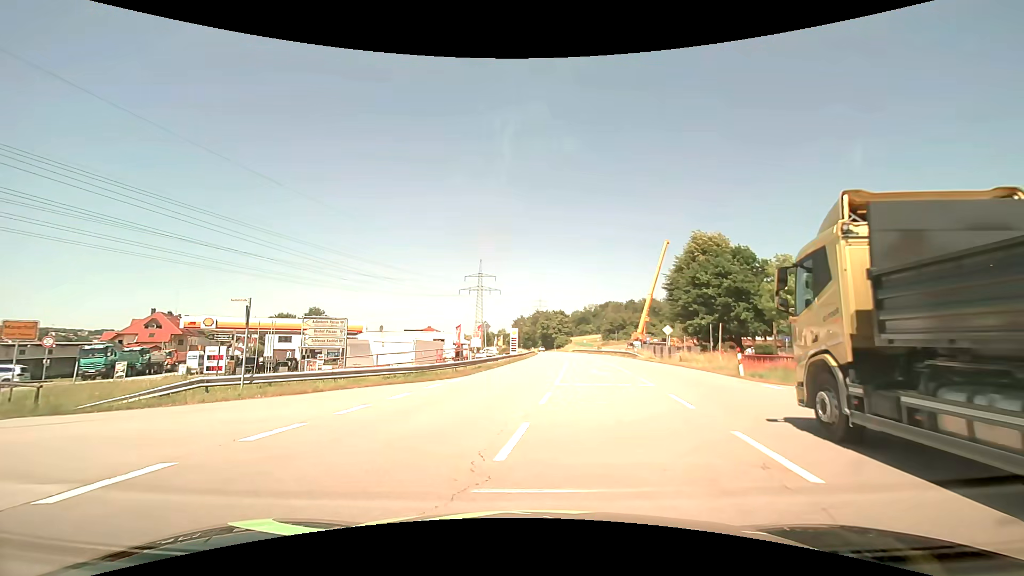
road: primary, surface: asphalt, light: Day
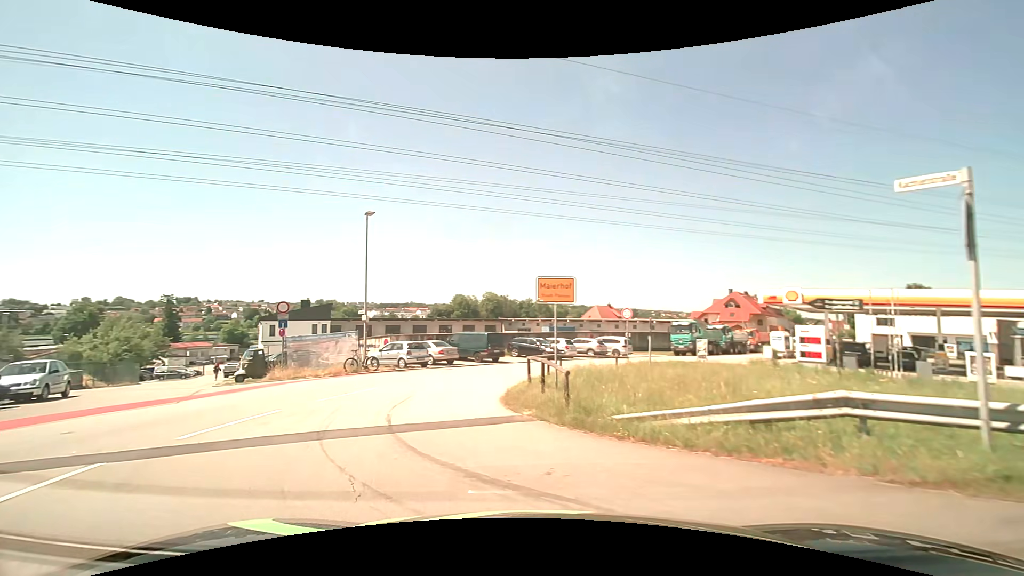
(-5.4, +10.5) m; -59°
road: residential
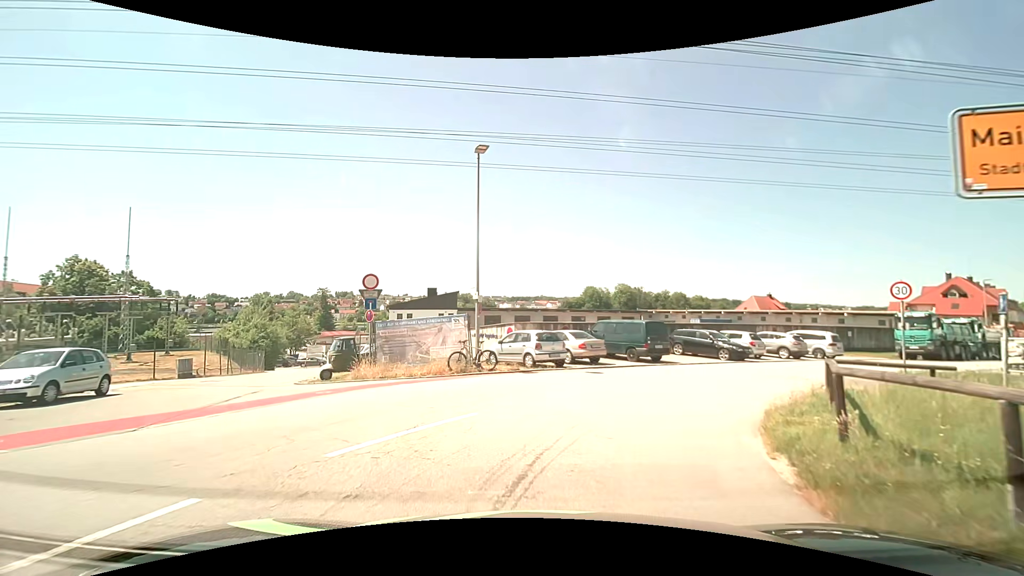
(-1.6, +8.1) m; -16°
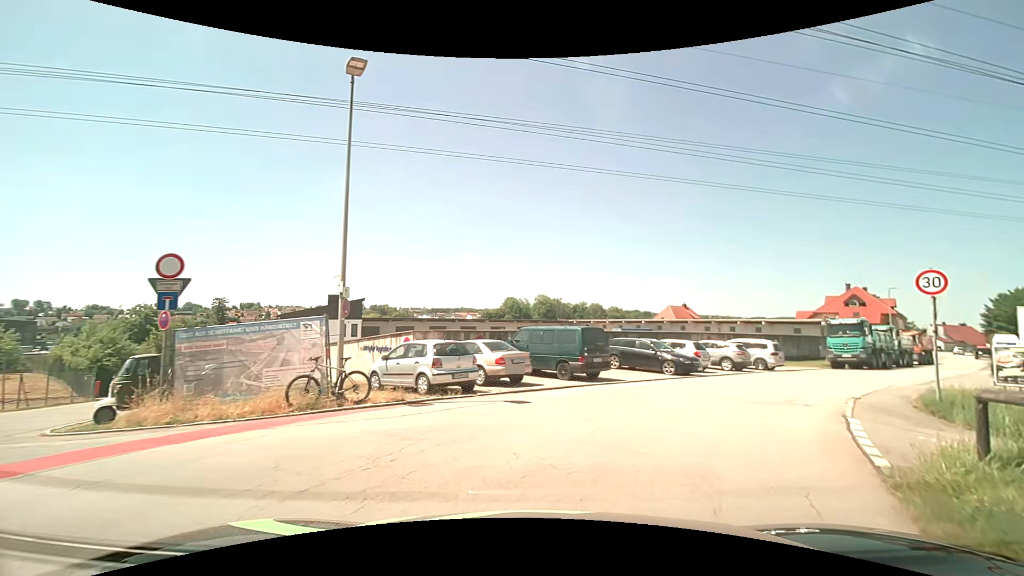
(+0.4, +5.7) m; +10°
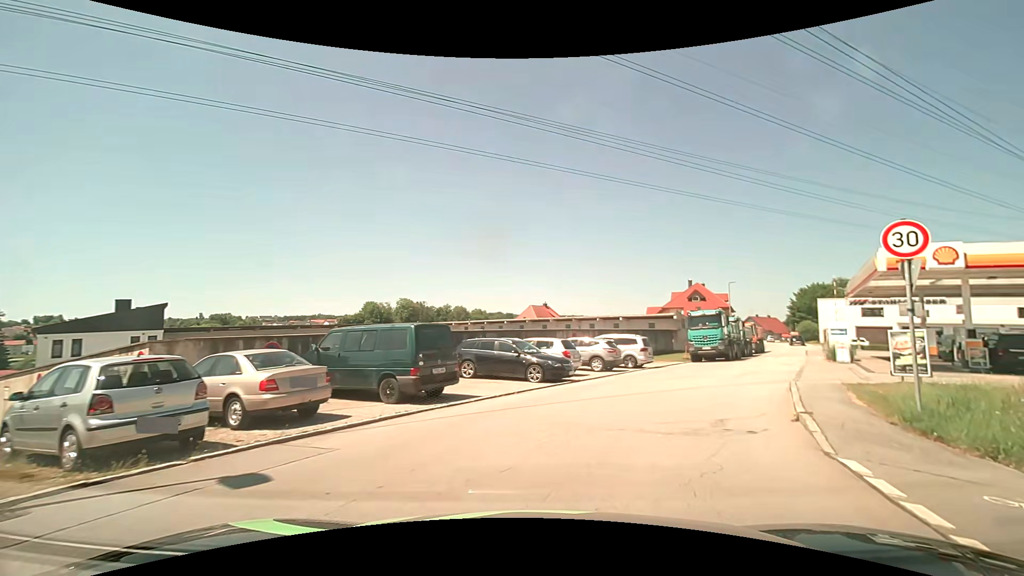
(+0.7, +5.5) m; +15°
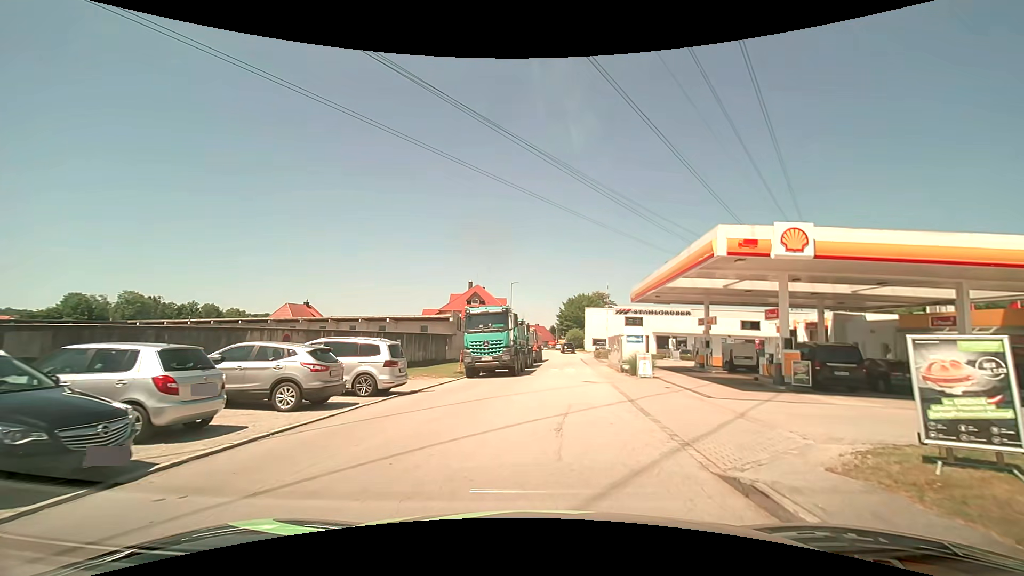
(+2.5, +11.0) m; +25°
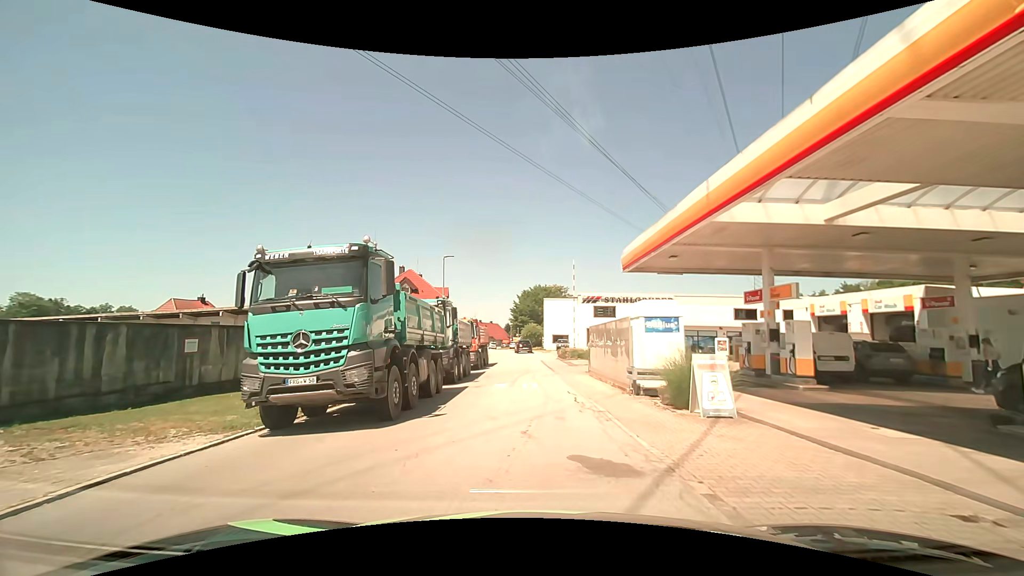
(+0.9, +14.8) m; +5°
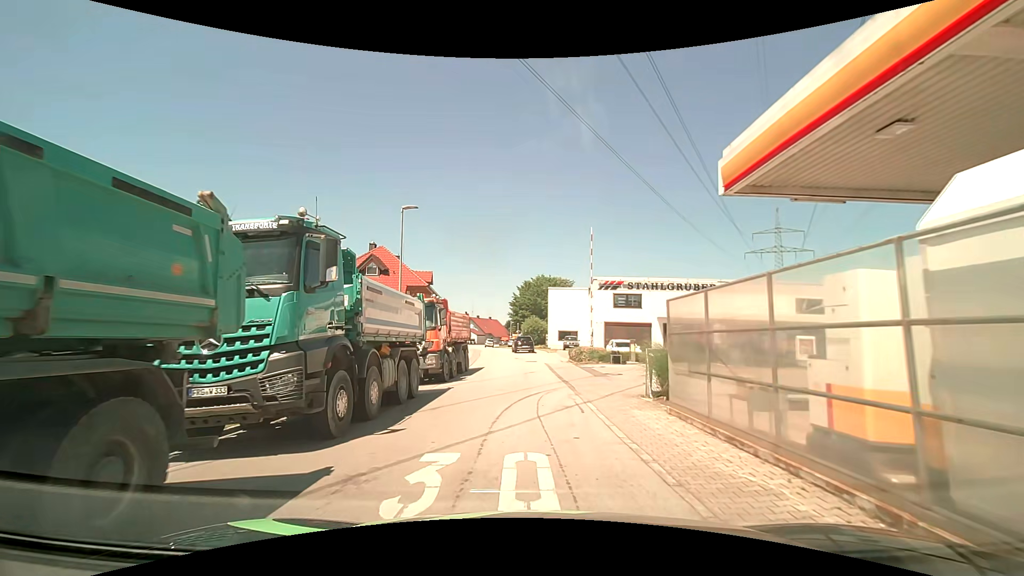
(0.0, +12.5) m; 0°
(0, +10) (-1, +20) (-1, +30) (-3, +40) (-4, +50) (-5, +60) (-7, +70) (-8, +79) (-10, +89) (-11, +99) m
